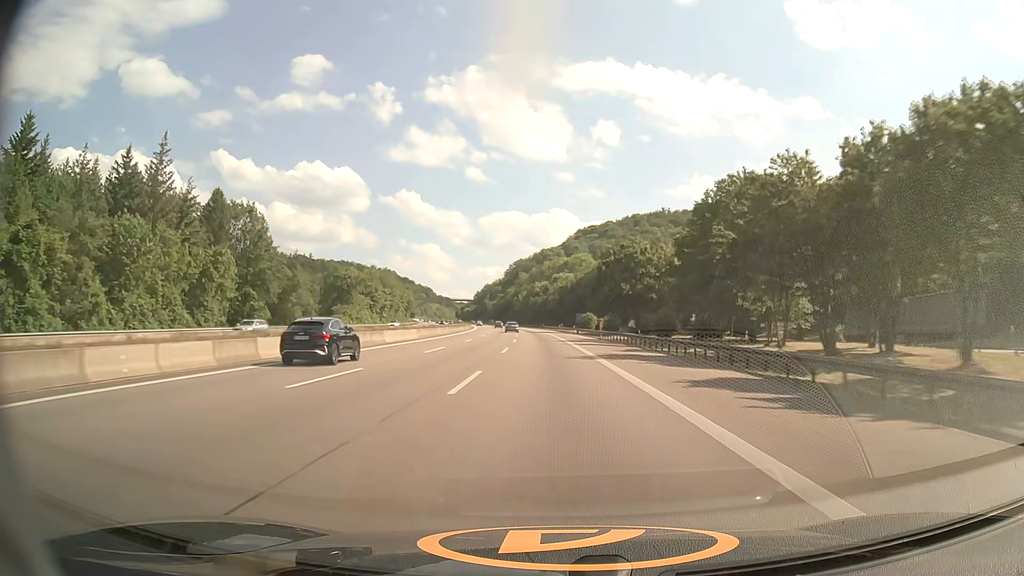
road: motorway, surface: asphalt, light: Day
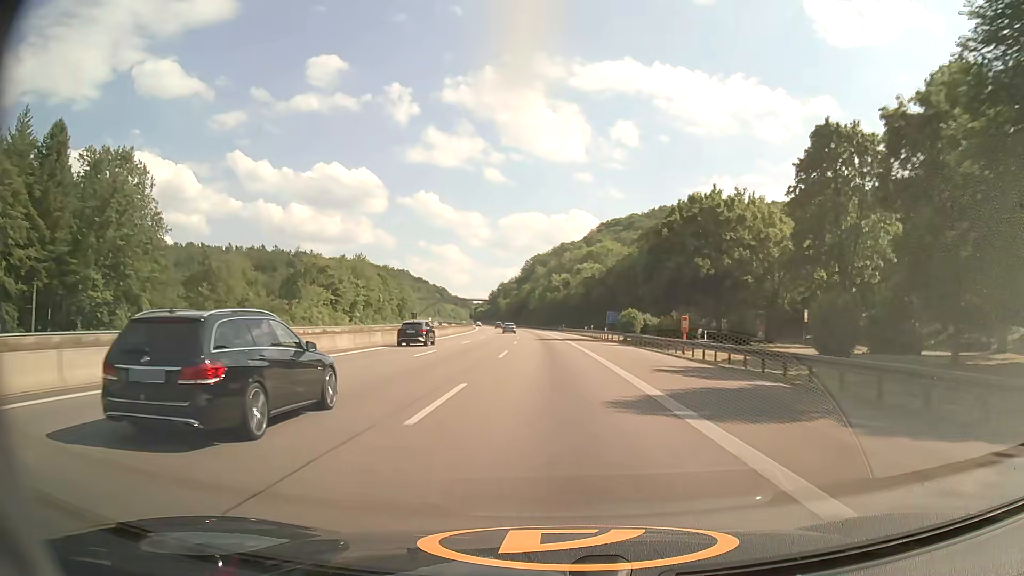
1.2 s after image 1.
(-0.6, +39.8) m; -2°
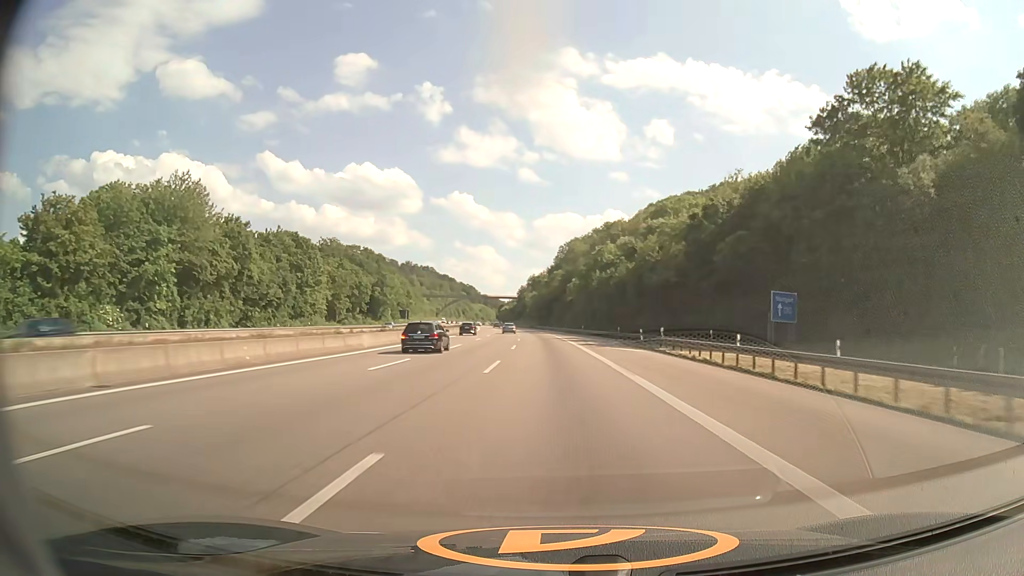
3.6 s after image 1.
(-2.2, +80.0) m; -3°
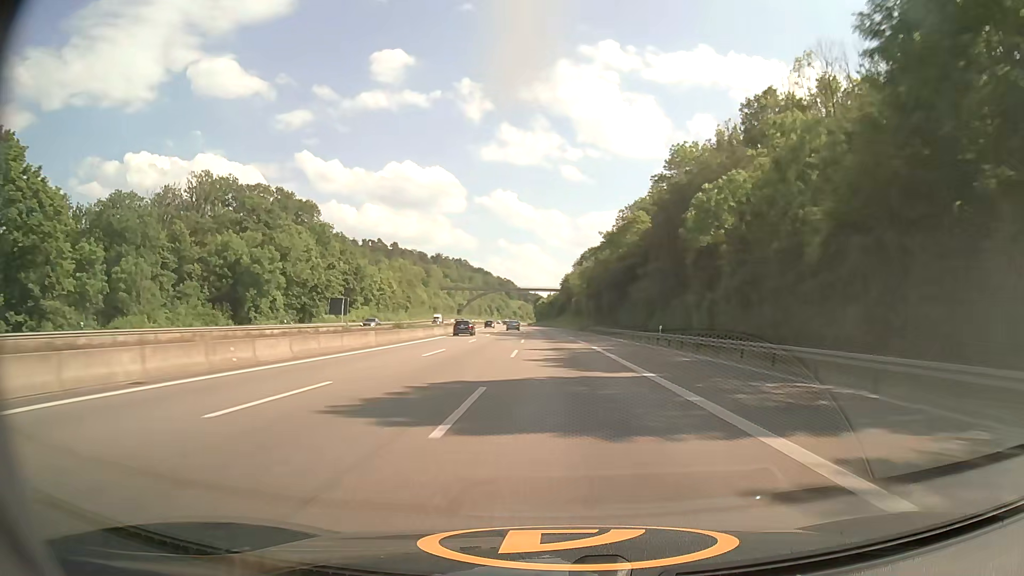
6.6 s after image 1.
(-3.7, +100.8) m; -4°
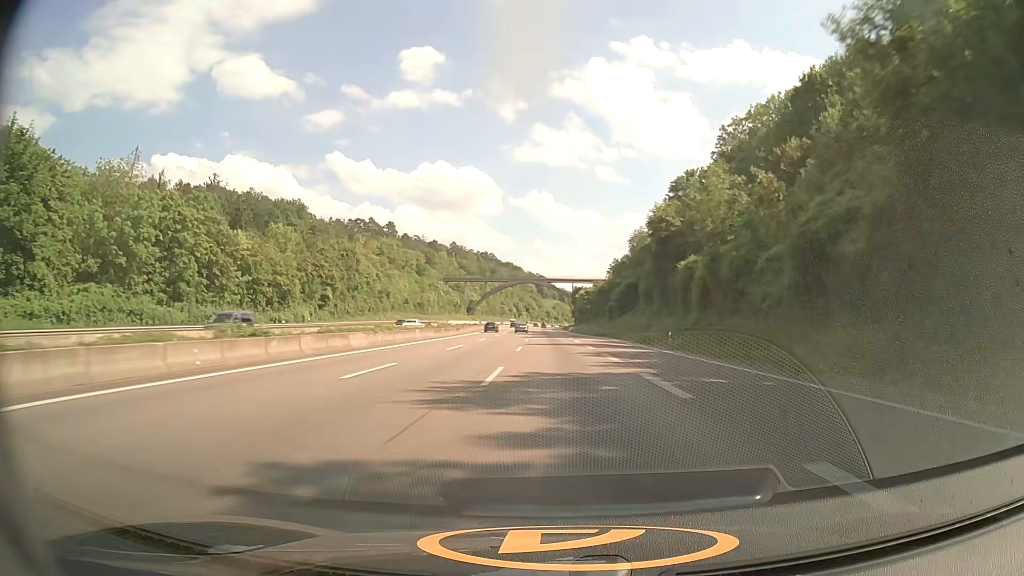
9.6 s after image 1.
(-3.0, +101.2) m; -3°
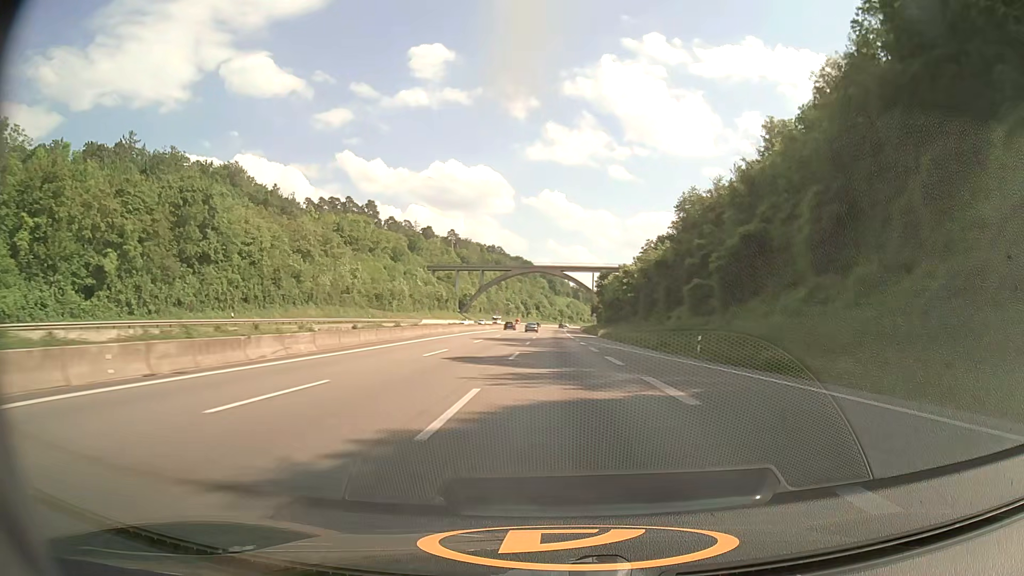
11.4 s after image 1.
(-0.6, +60.7) m; -1°
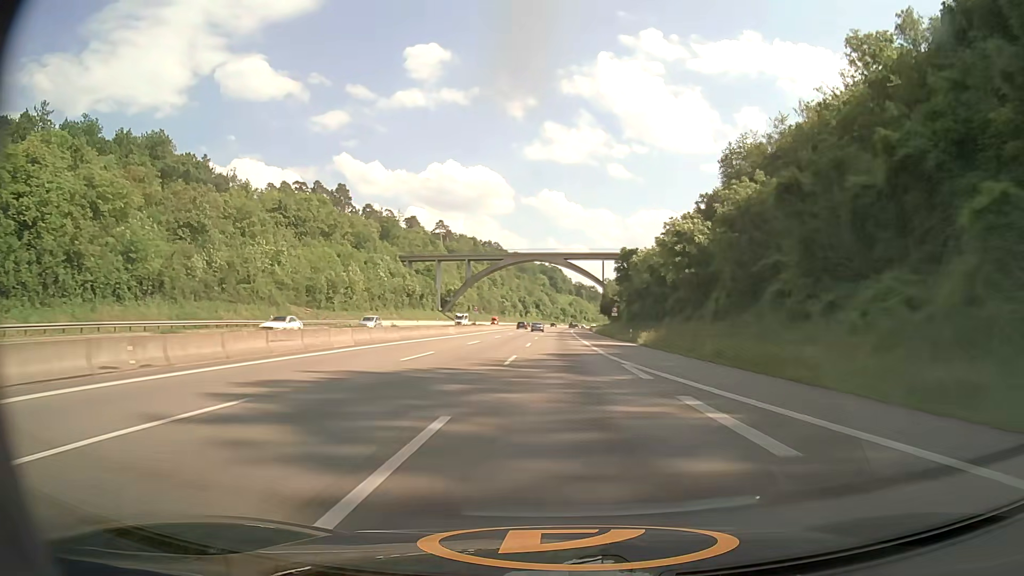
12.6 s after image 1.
(-0.1, +40.3) m; 0°
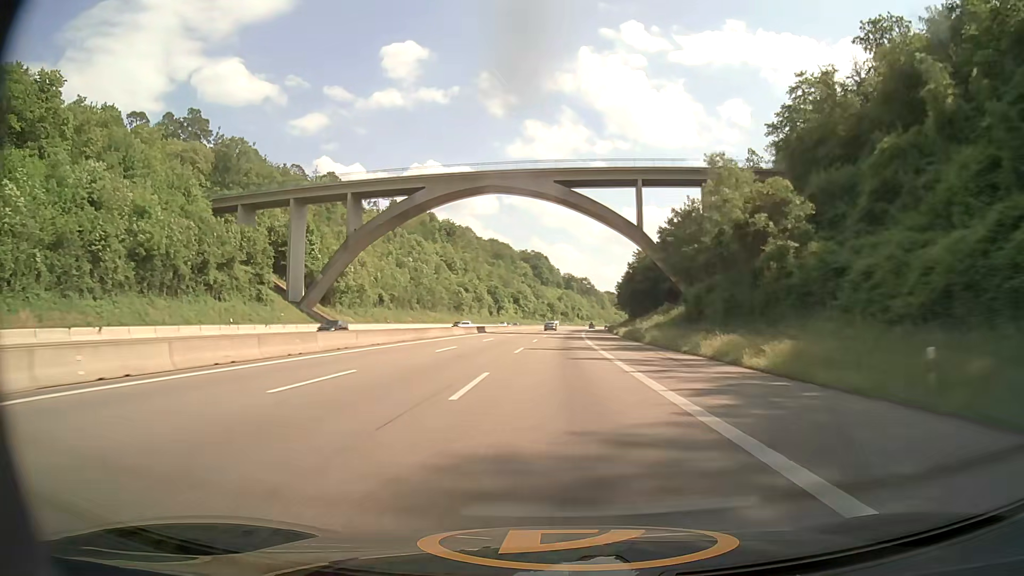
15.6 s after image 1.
(+0.9, +99.5) m; +1°
(0, +10) (0, +20) (0, +30) (0, +40) (0, +50) (+1, +60) (+1, +70) (+1, +80) (+2, +90) (+2, +100) m
